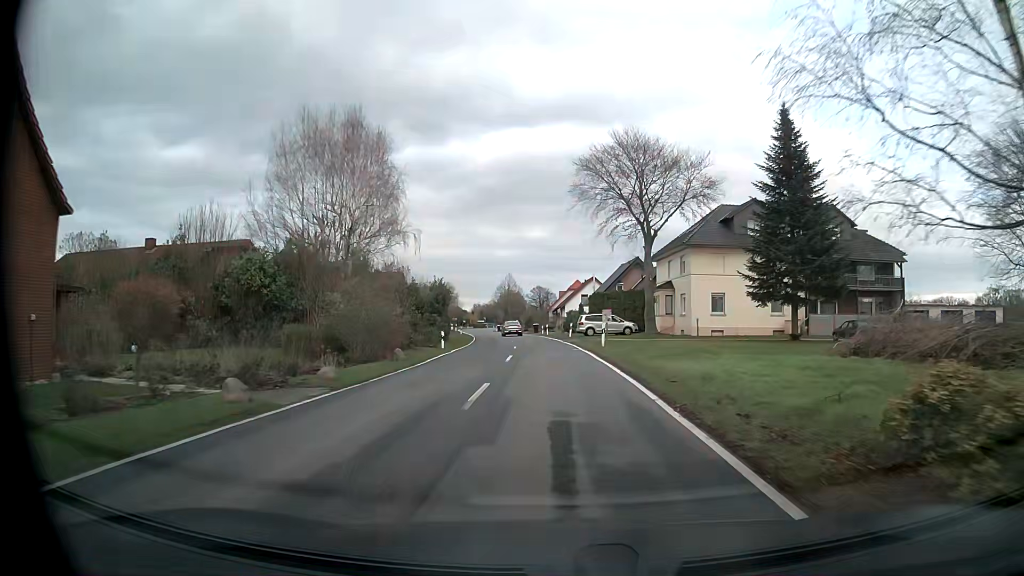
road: tertiary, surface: asphalt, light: Day
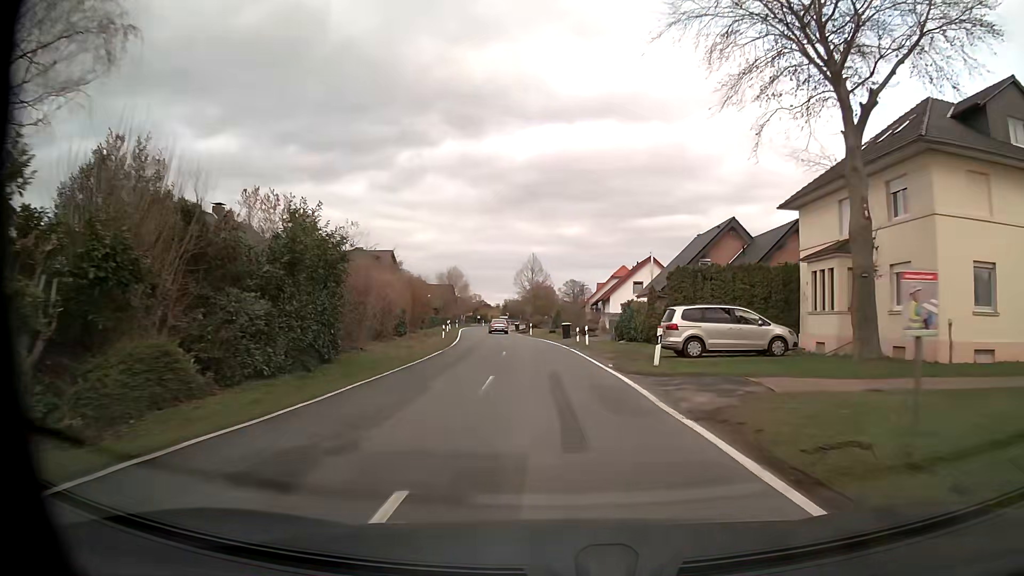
(-1.0, +31.0) m; -4°
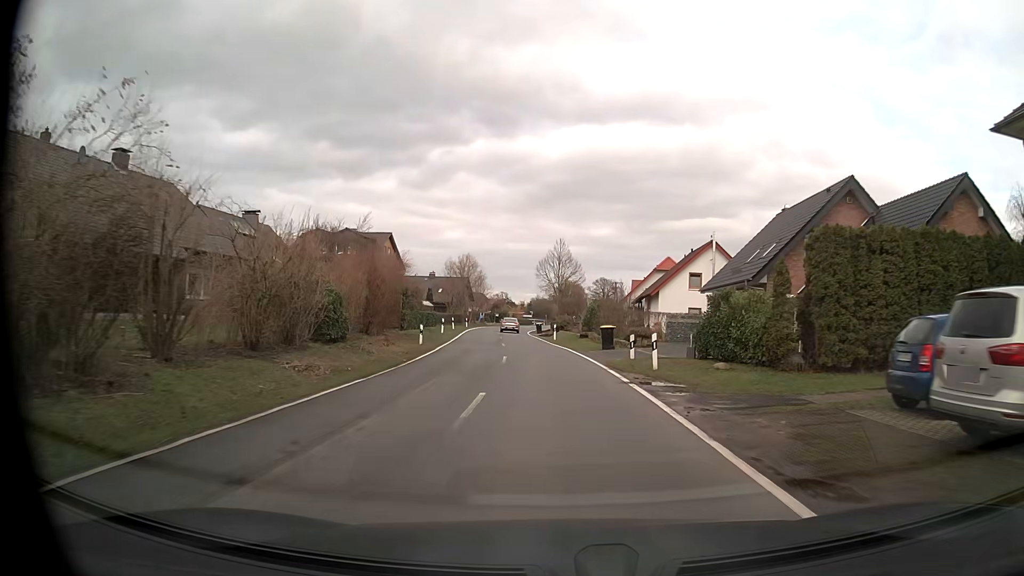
(-0.2, +16.4) m; -2°
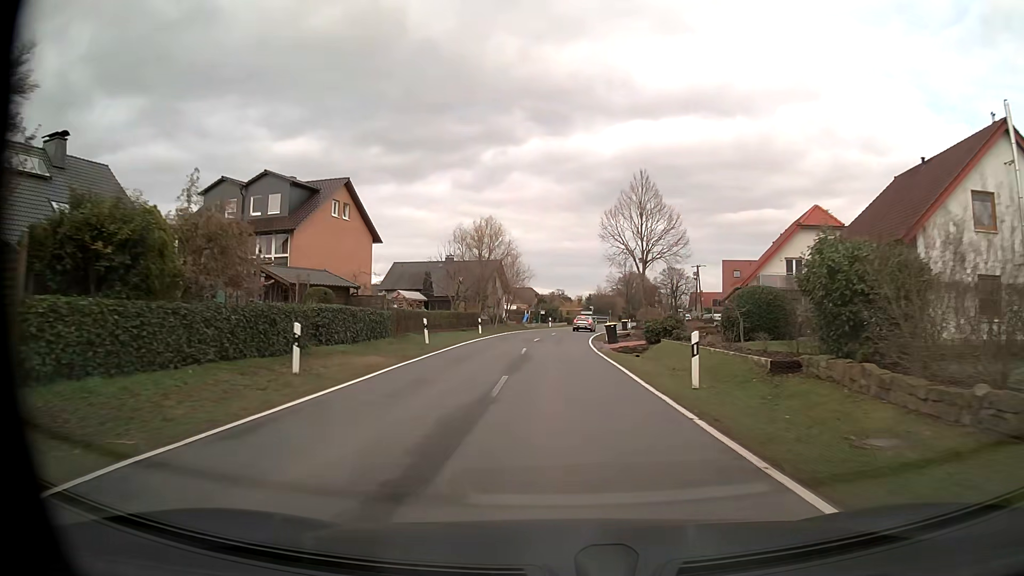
(-1.6, +33.7) m; -5°
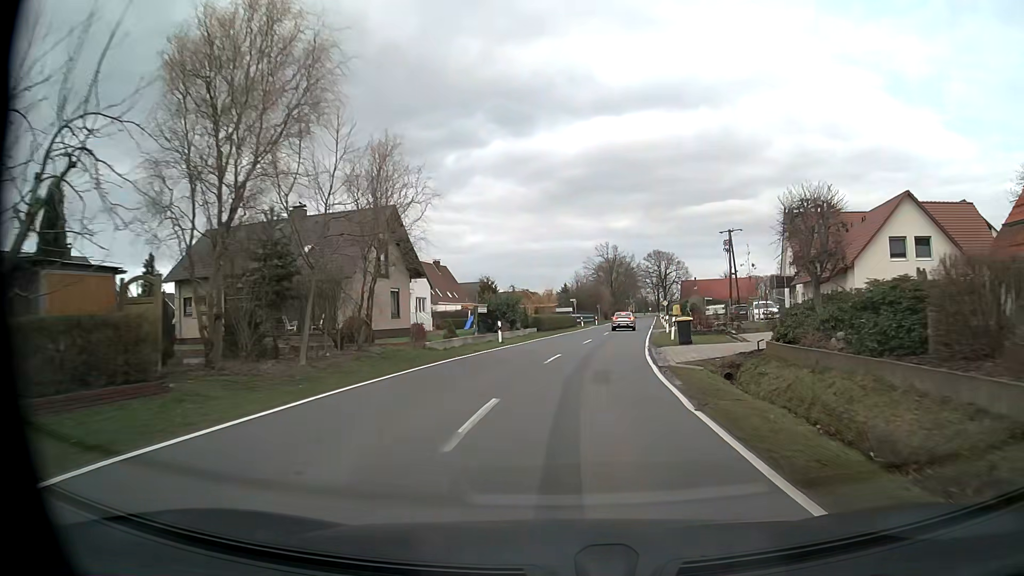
(+0.1, +41.5) m; +3°
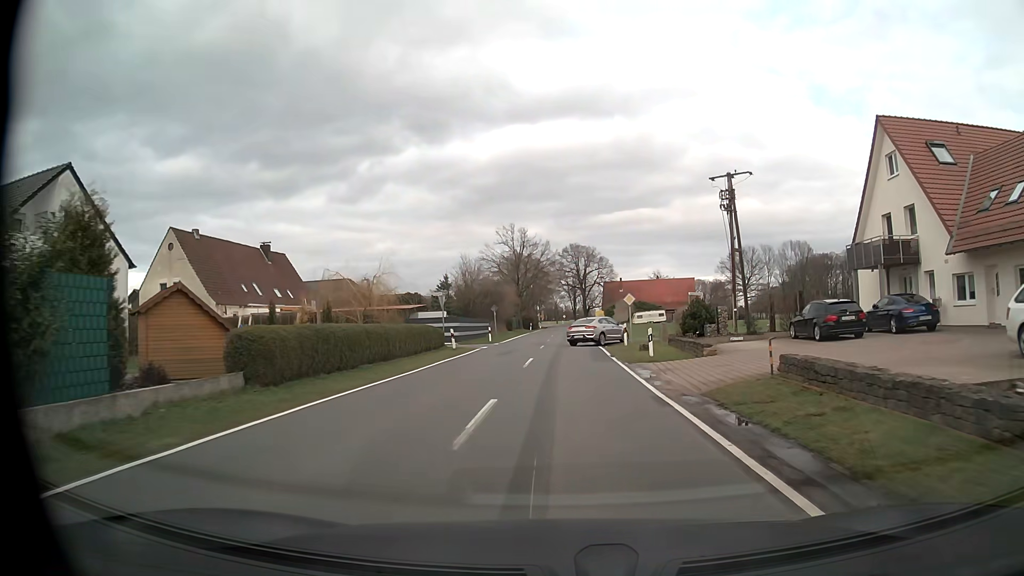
(+2.8, +35.4) m; +8°
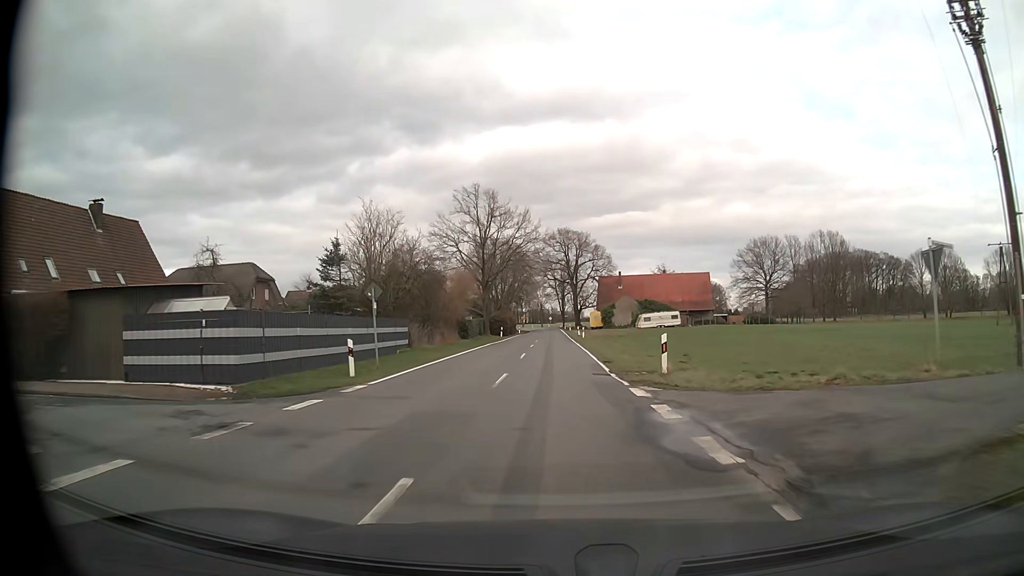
(+0.4, +30.2) m; +1°
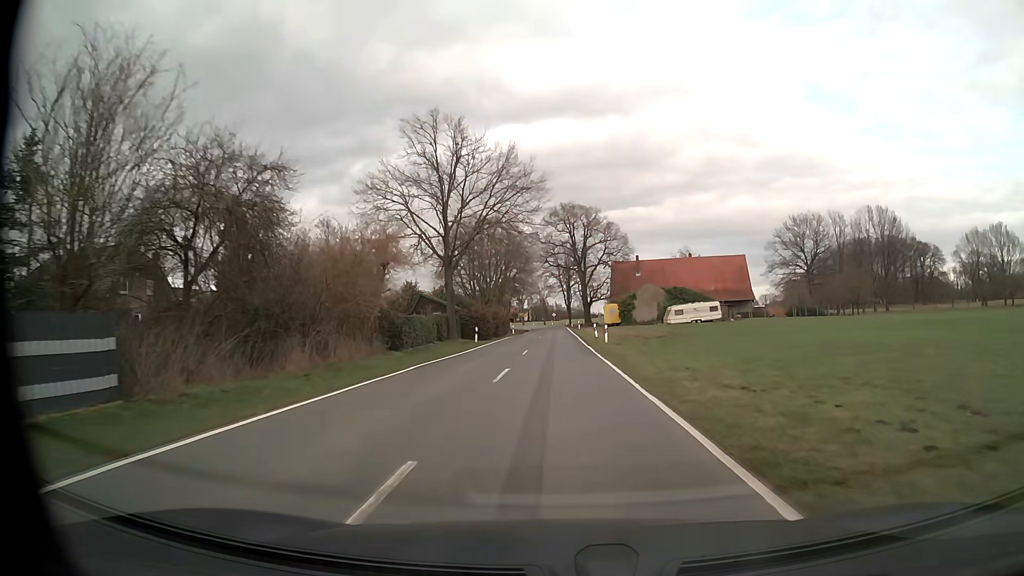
(0.0, +24.2) m; 0°
(0, +10) (0, +20) (0, +30) (0, +40) (0, +50) (0, +60) (0, +70) (0, +80) (0, +90) (0, +100) m
